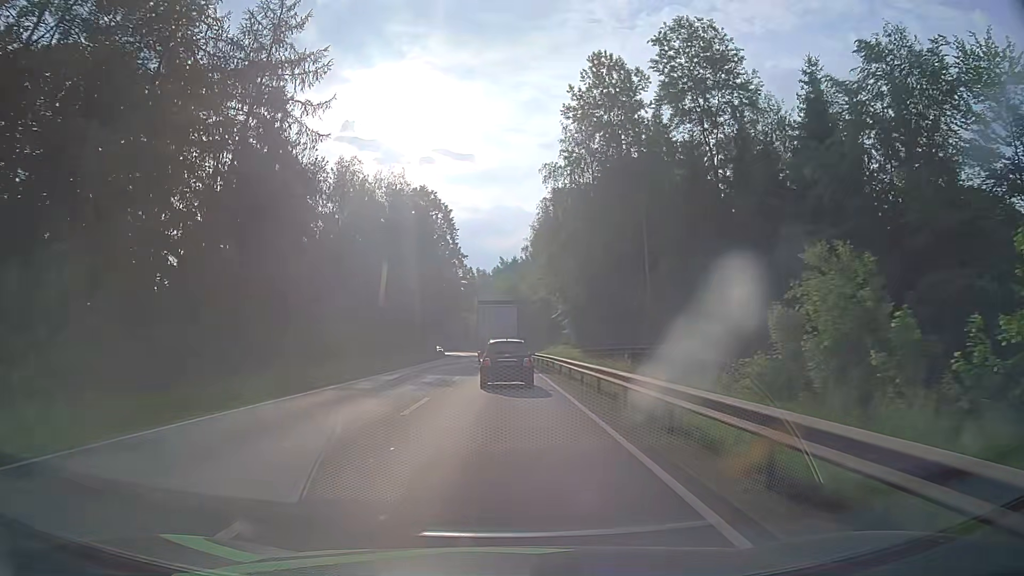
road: primary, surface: asphalt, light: Day
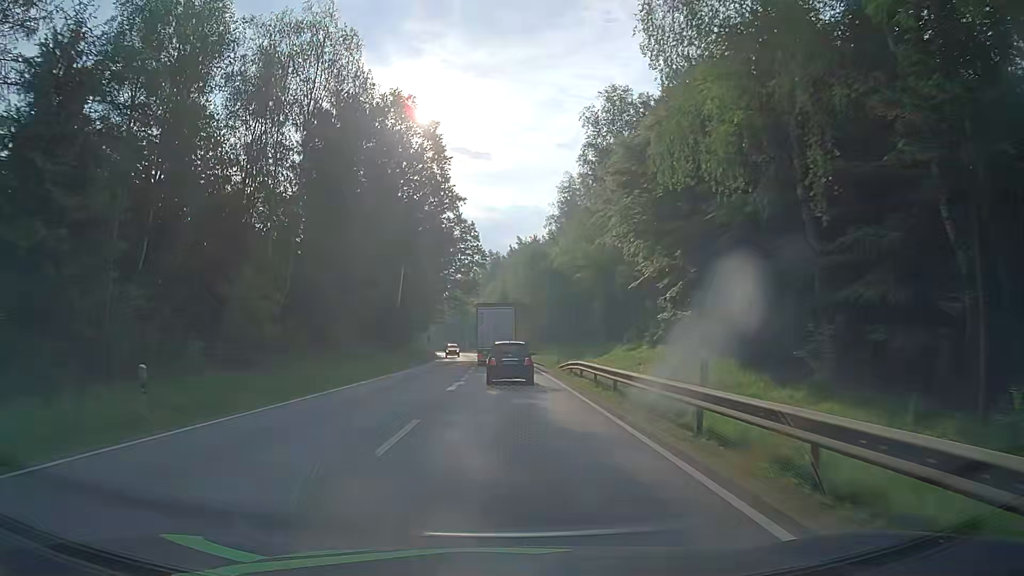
(-0.8, +40.4) m; -2°
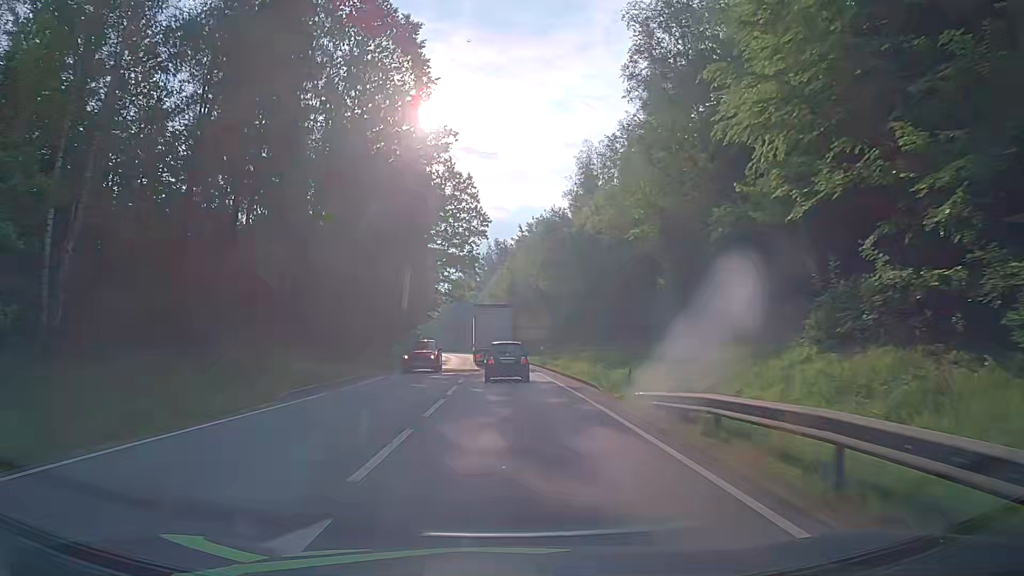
(0.0, +20.2) m; 0°
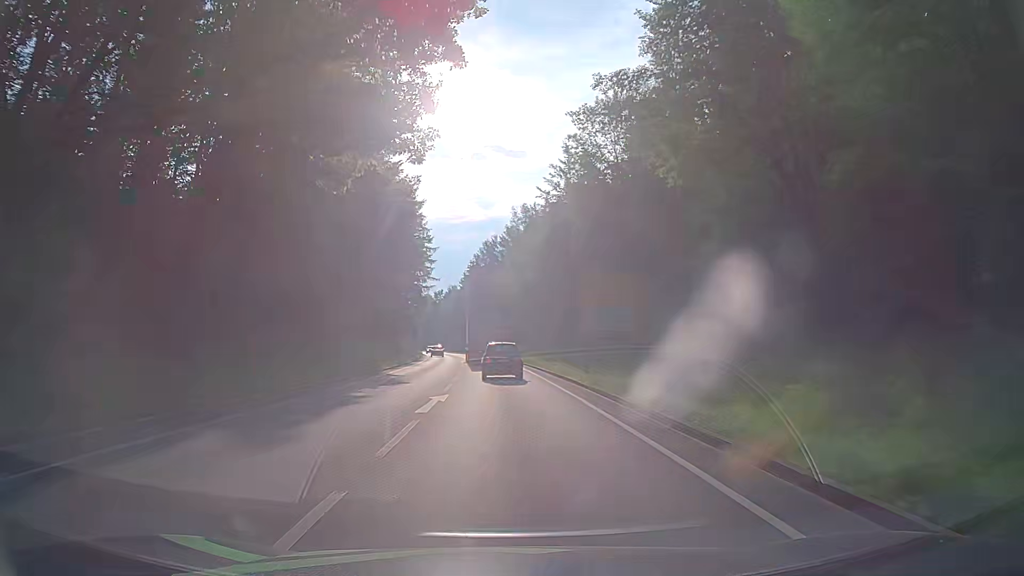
(-0.9, +40.6) m; -3°
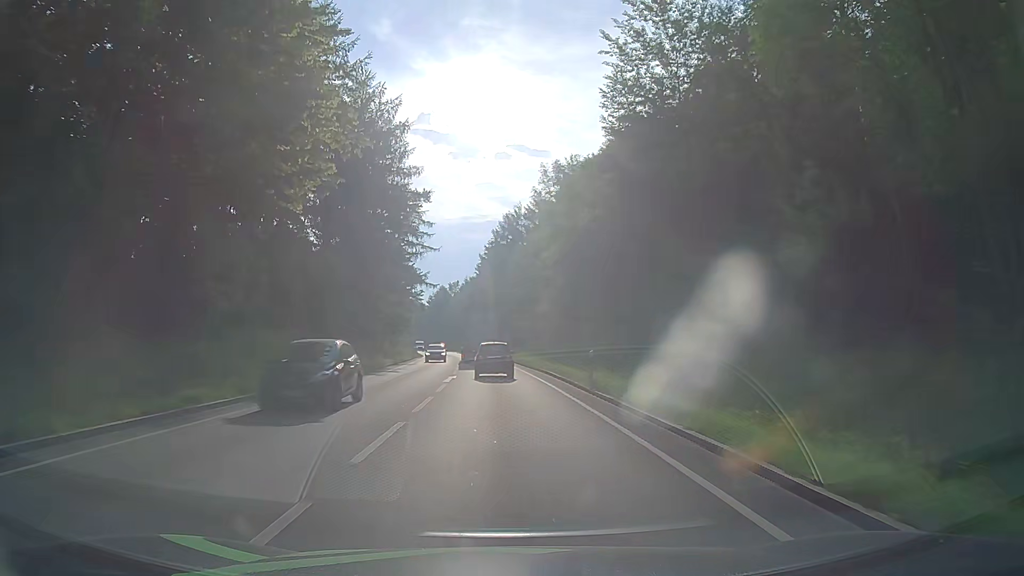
(-0.3, +30.5) m; -1°
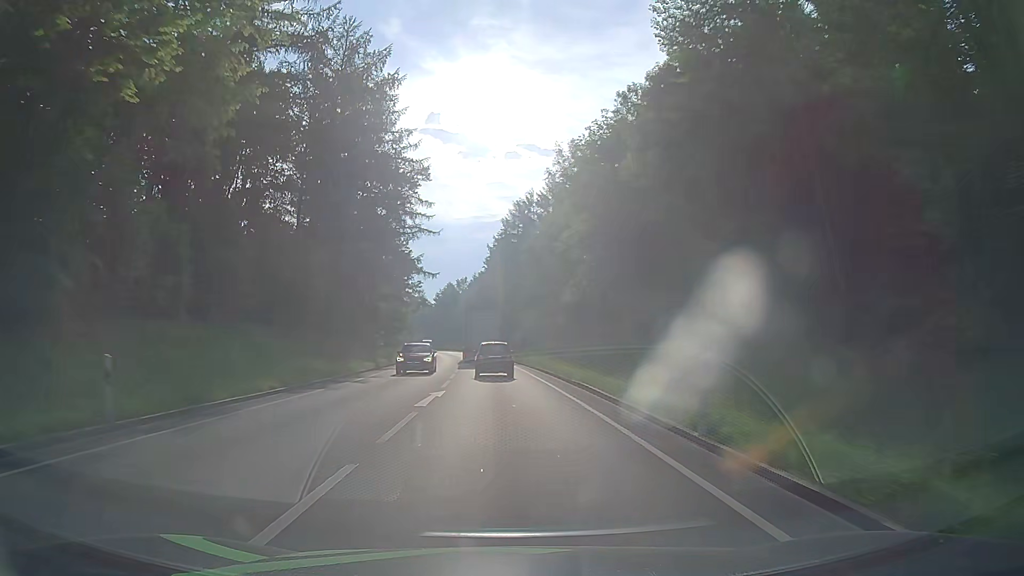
(-0.1, +10.2) m; -1°
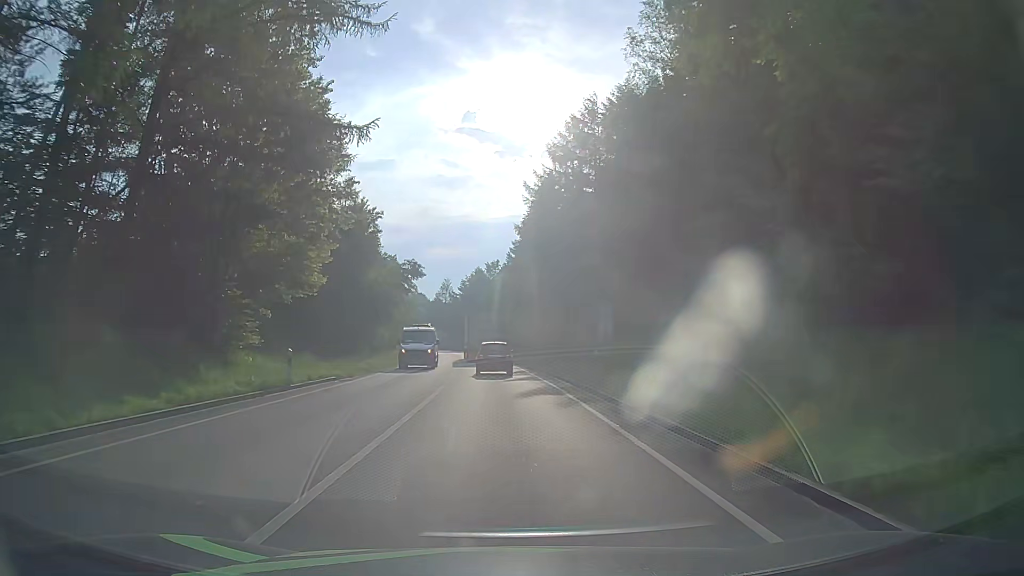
(-1.0, +40.7) m; -3°
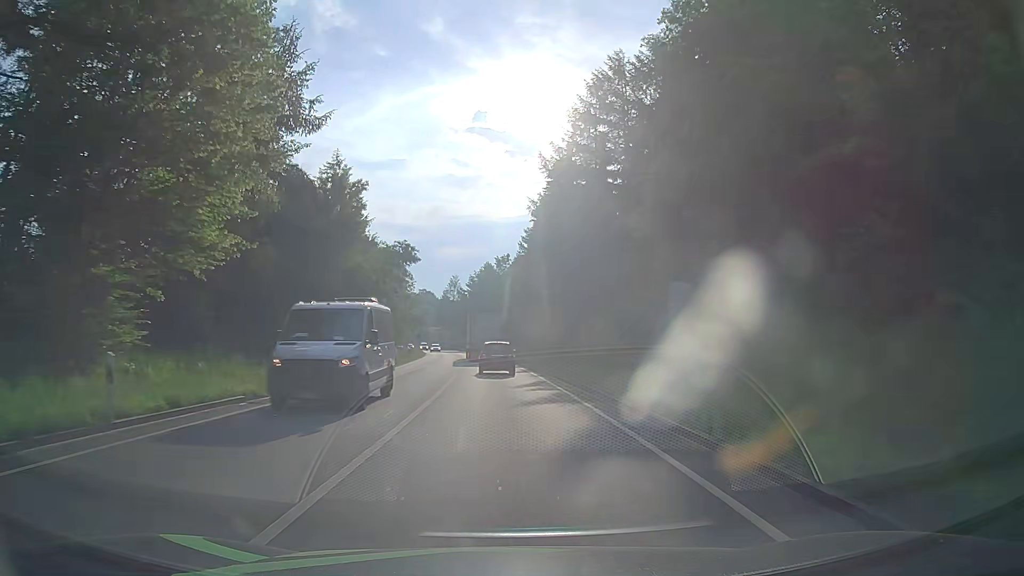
(-0.1, +10.2) m; -2°
(0, +10) (0, +20) (0, +30) (0, +40) (-1, +50) (-1, +60) (-2, +70) (-3, +80) (-3, +90) (-4, +100) m
